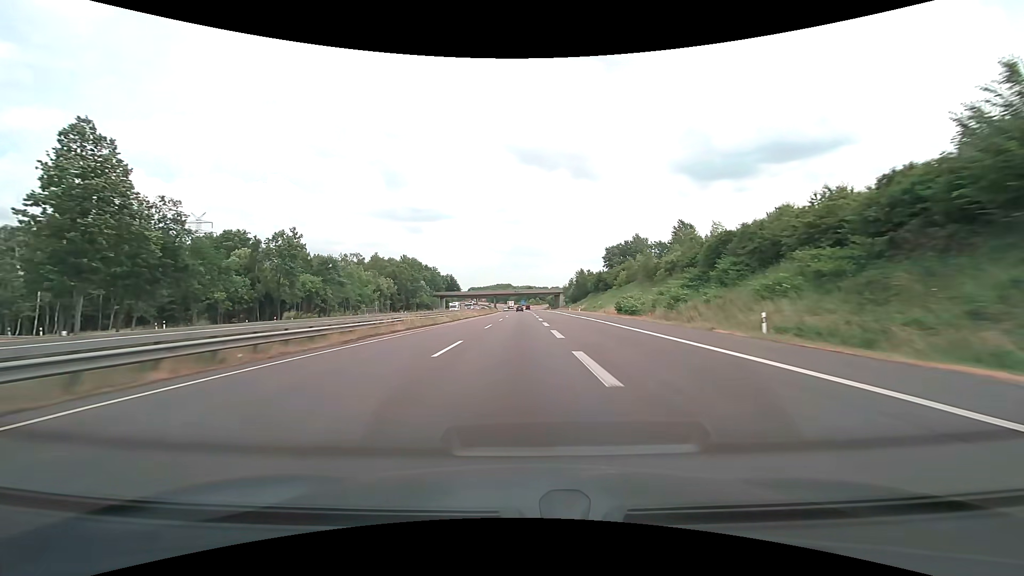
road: motorway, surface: asphalt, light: Day
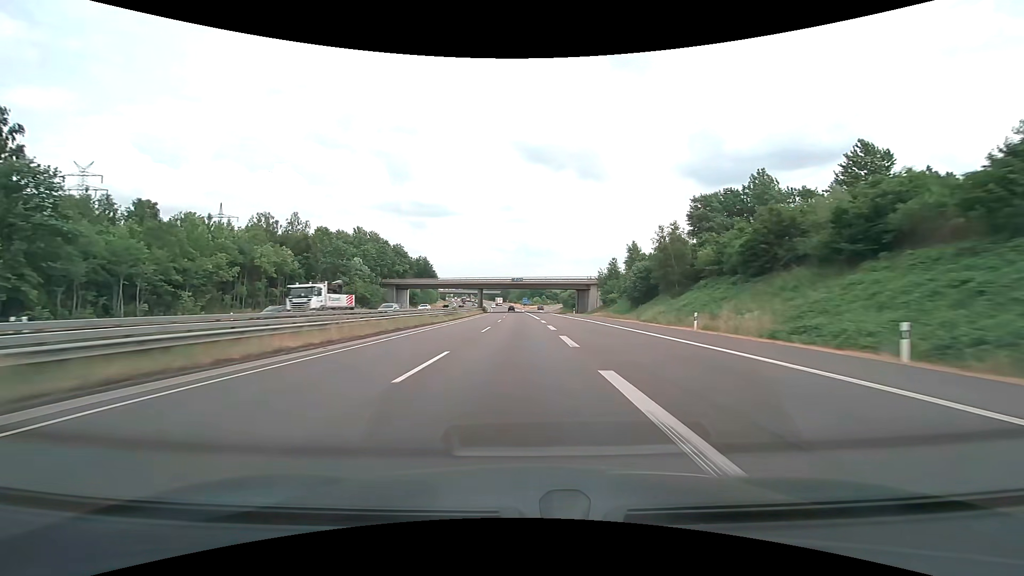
(-0.2, +76.0) m; 0°
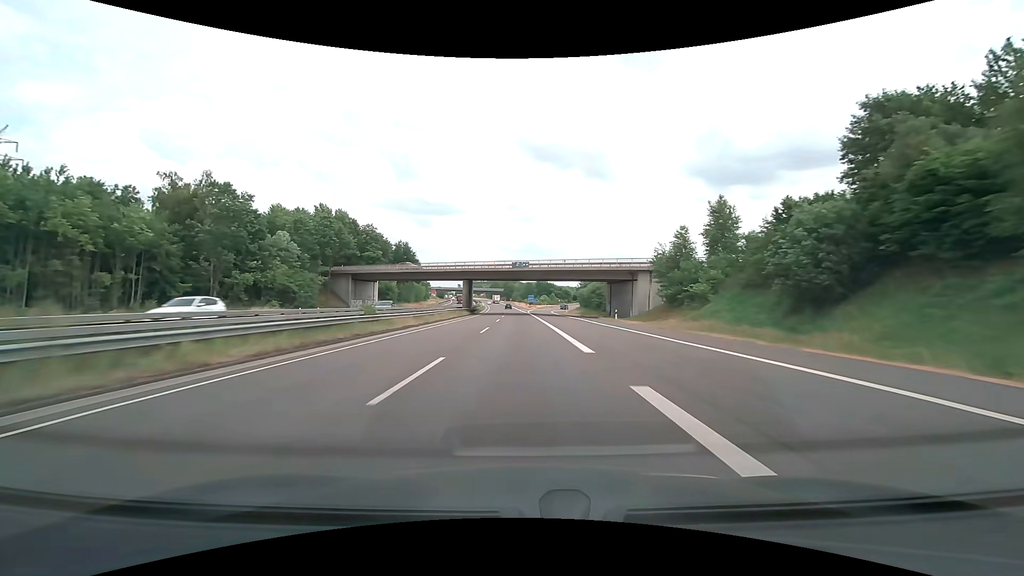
(-0.2, +38.0) m; -1°
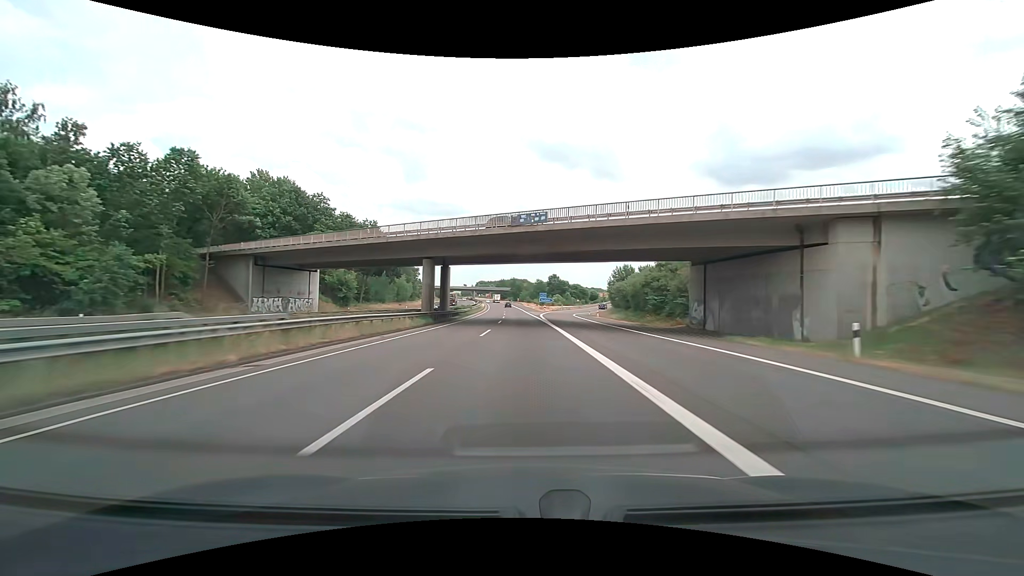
(-0.3, +38.0) m; -1°
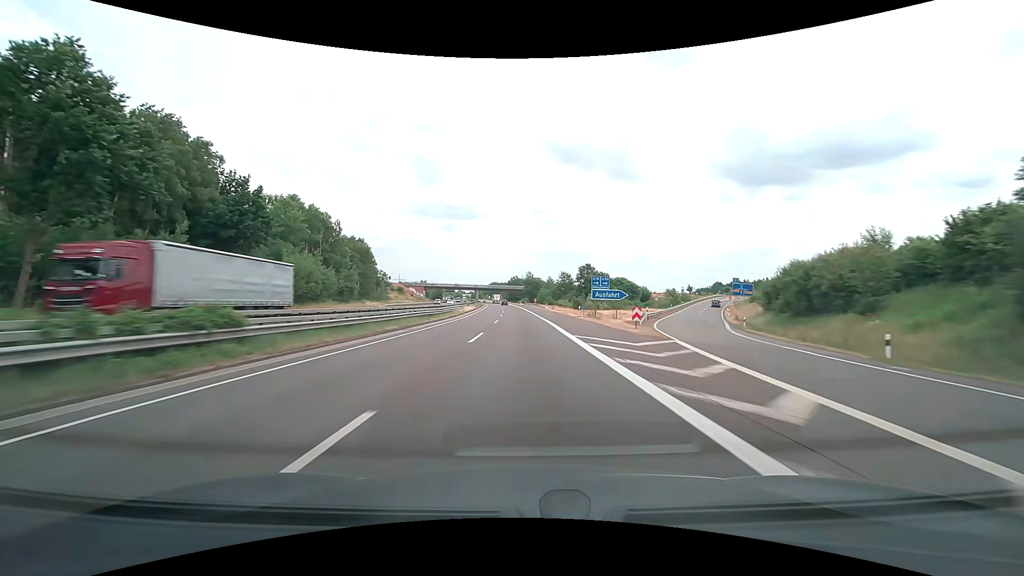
(-1.0, +76.0) m; -2°
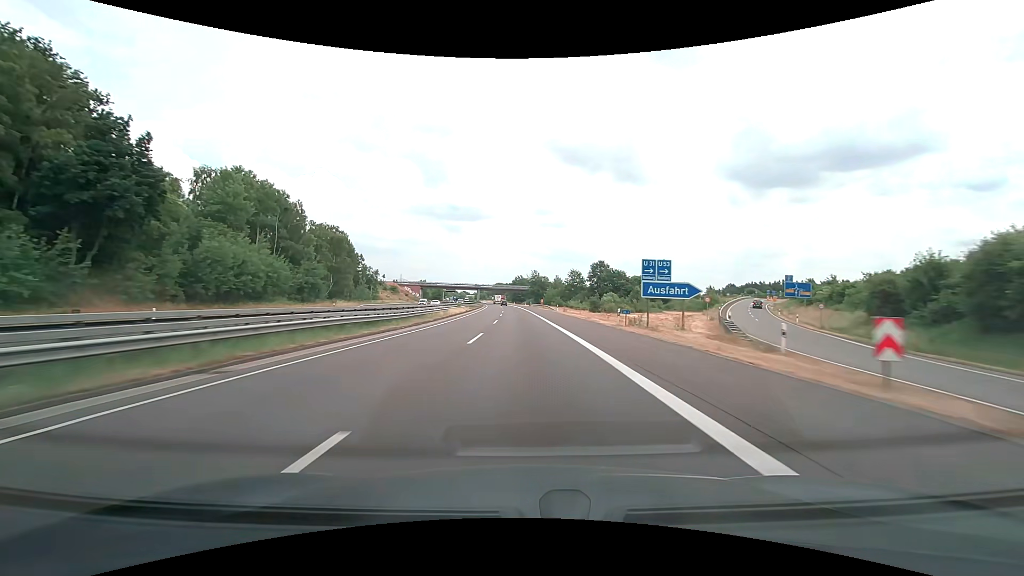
(-0.2, +19.0) m; -1°
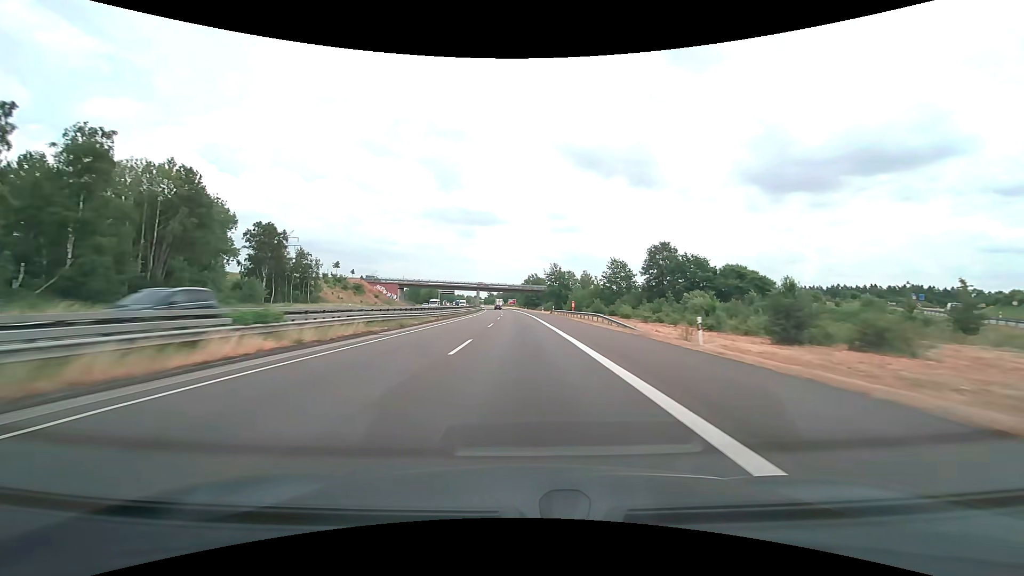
(-0.8, +56.9) m; -2°
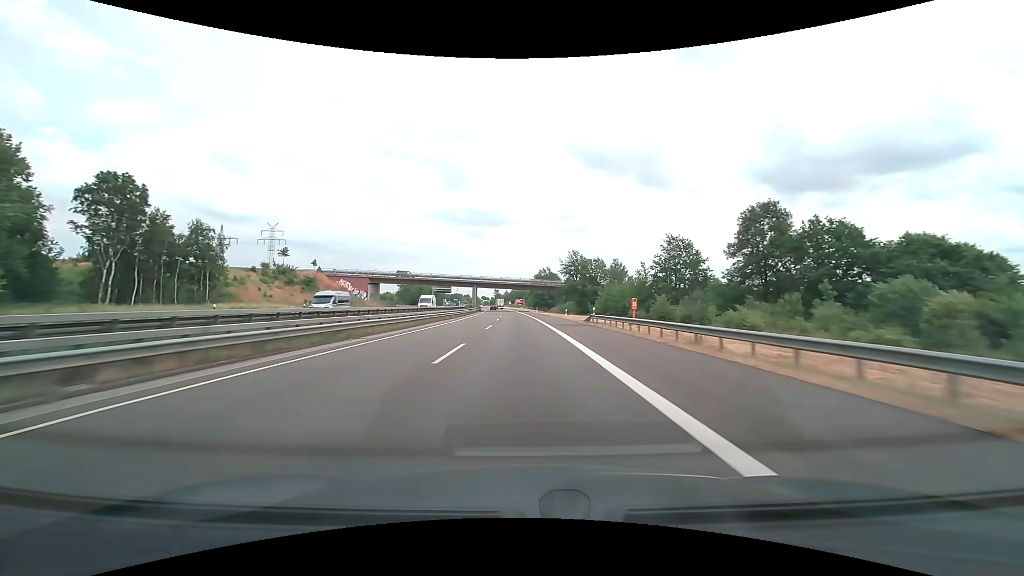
(-0.4, +37.9) m; -1°
(0, +10) (0, +20) (0, +30) (0, +40) (-1, +50) (-1, +60) (-1, +70) (-2, +80) (-2, +90) (-3, +100) m
